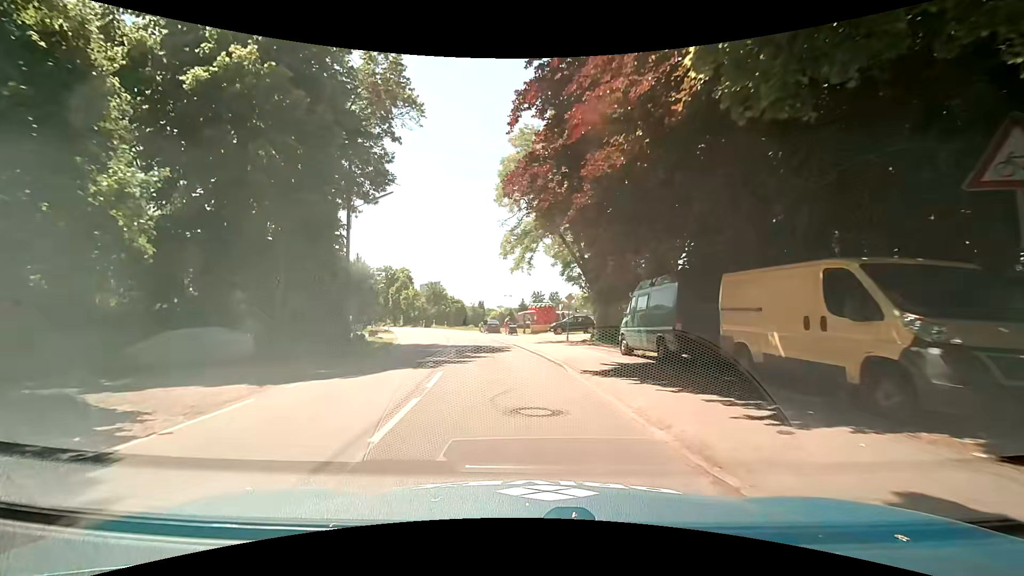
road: tertiary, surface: asphalt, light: Day
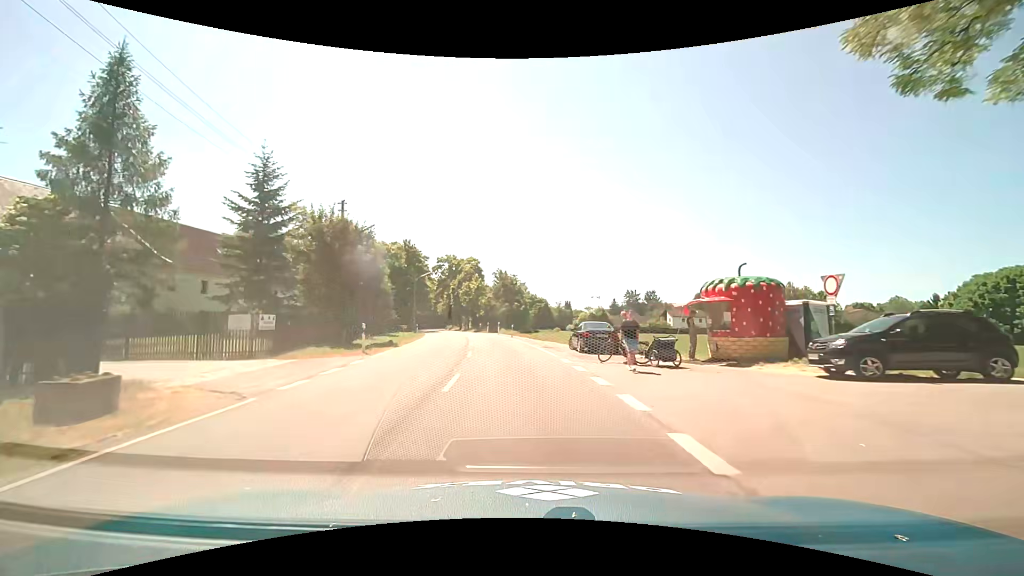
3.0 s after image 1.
(-2.5, +29.7) m; -9°
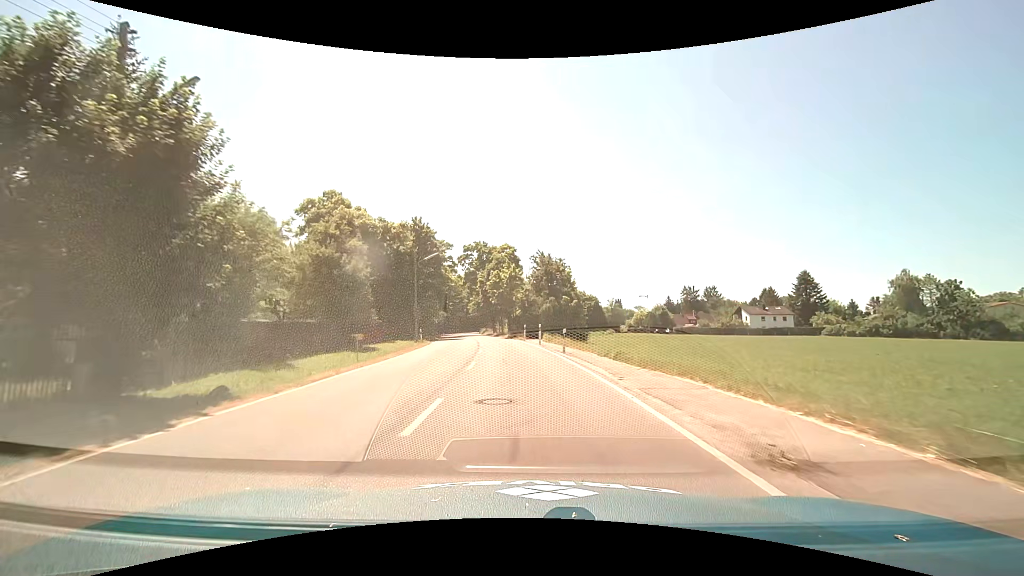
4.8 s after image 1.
(-1.1, +21.5) m; -5°
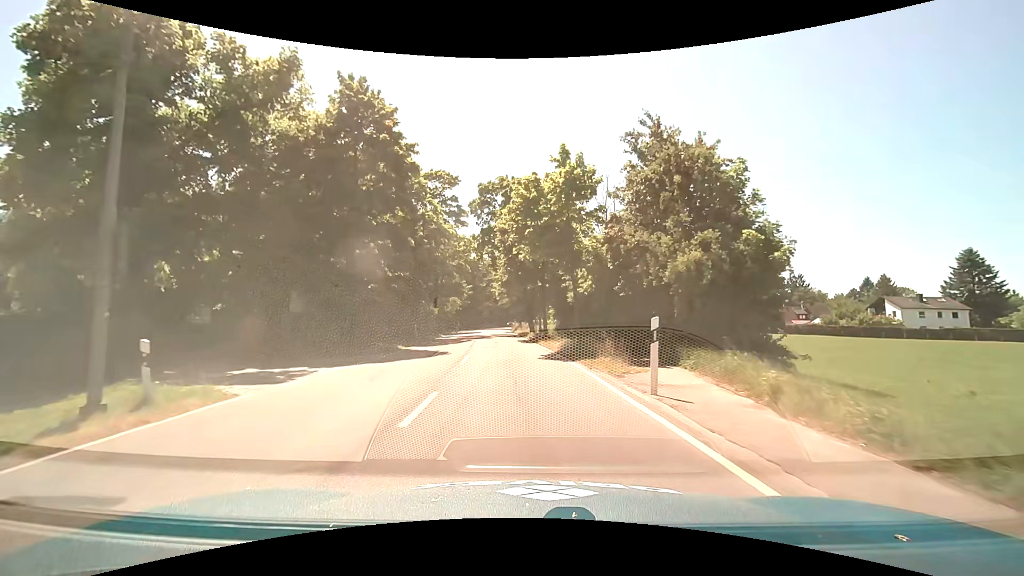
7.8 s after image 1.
(-1.9, +35.5) m; -5°
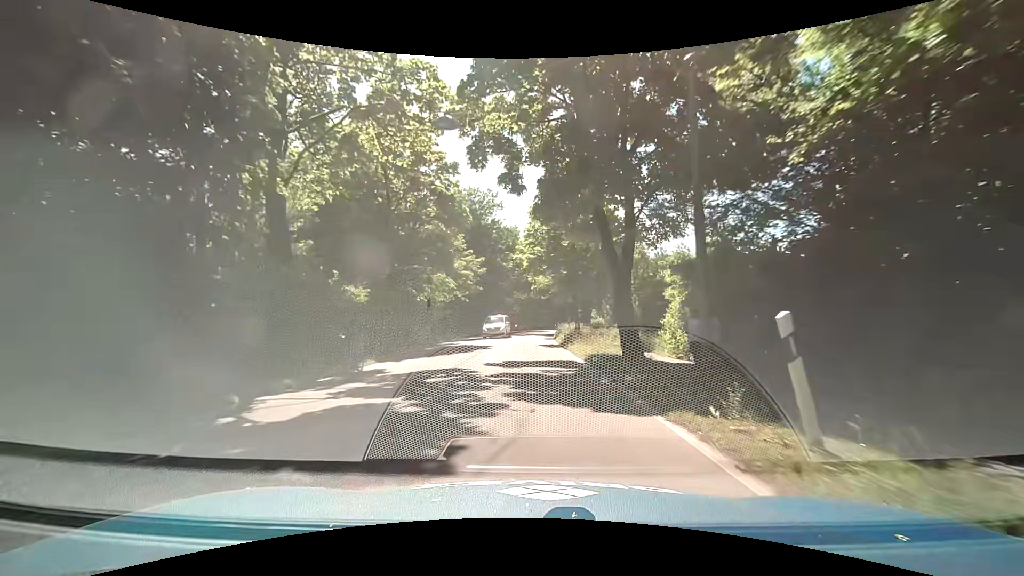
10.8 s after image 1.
(-1.6, +33.7) m; -4°
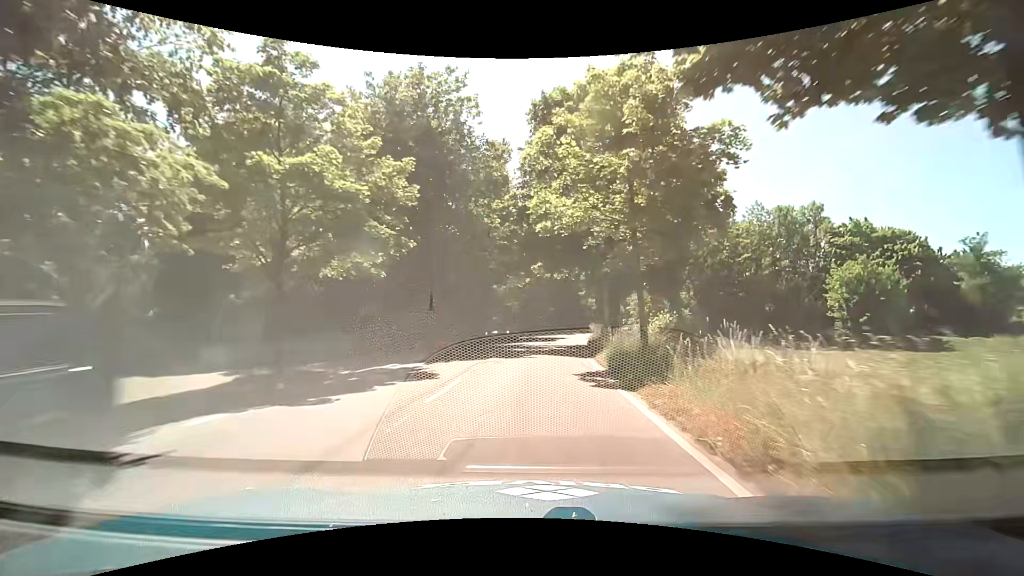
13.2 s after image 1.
(-0.2, +27.3) m; -1°
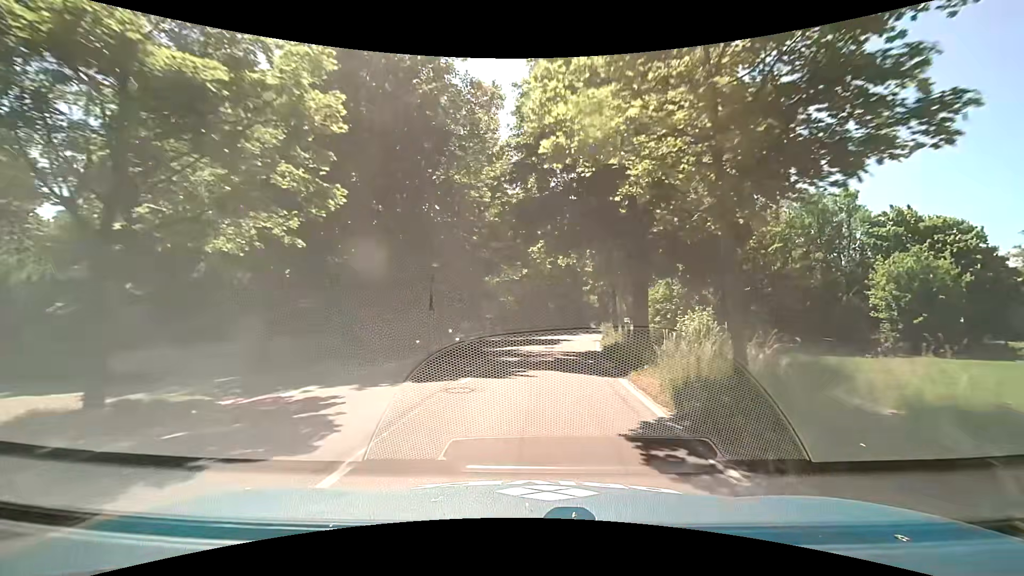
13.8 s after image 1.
(+0.1, +6.9) m; -1°
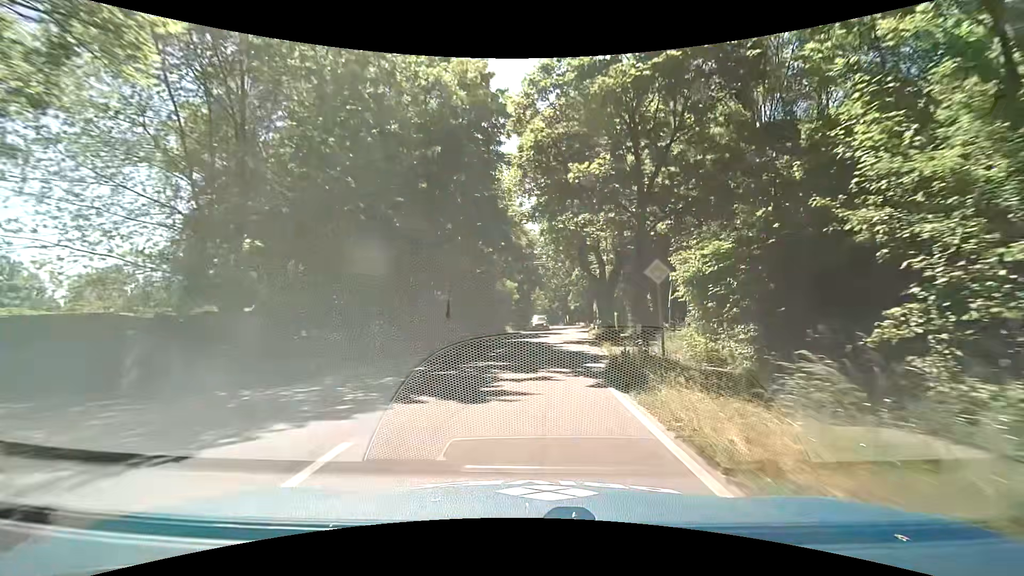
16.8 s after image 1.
(+3.7, +34.7) m; +12°
(0, +10) (+1, +20) (+1, +30) (+2, +40) (+3, +50) (+5, +60) (+6, +70) (+6, +80) (+7, +90) (+8, +100) m
